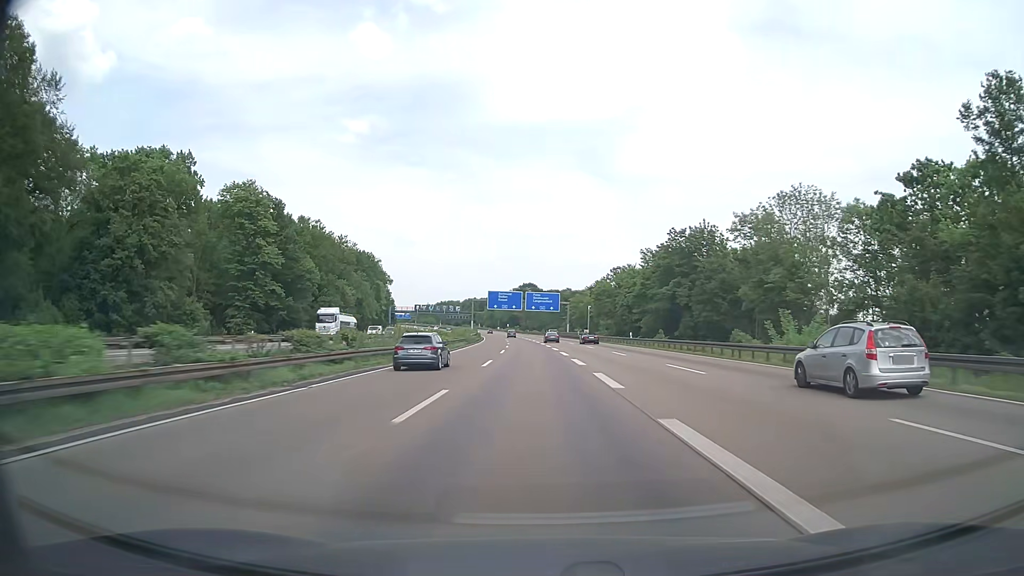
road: motorway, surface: asphalt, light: Day
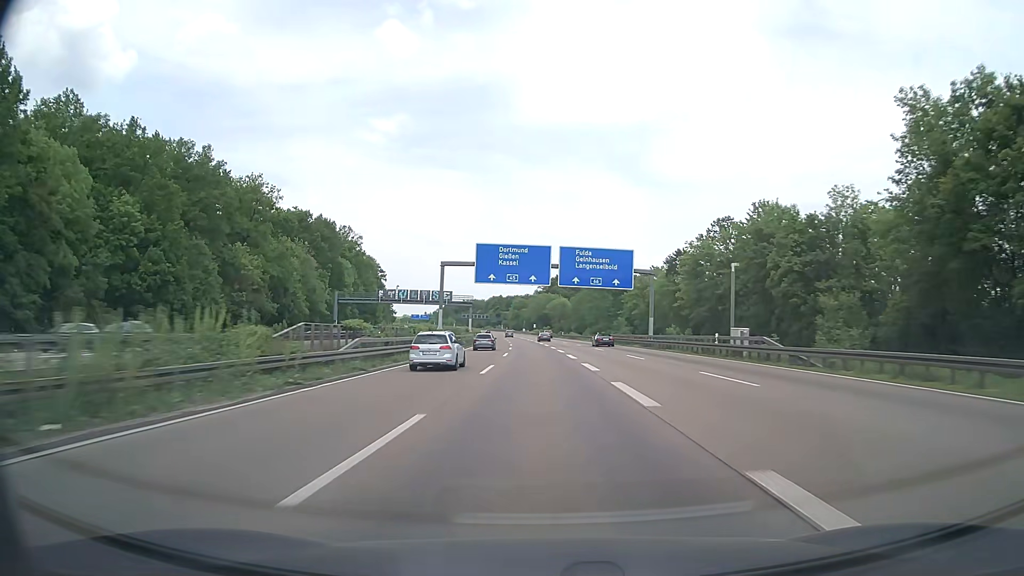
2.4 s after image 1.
(-1.9, +76.2) m; -3°
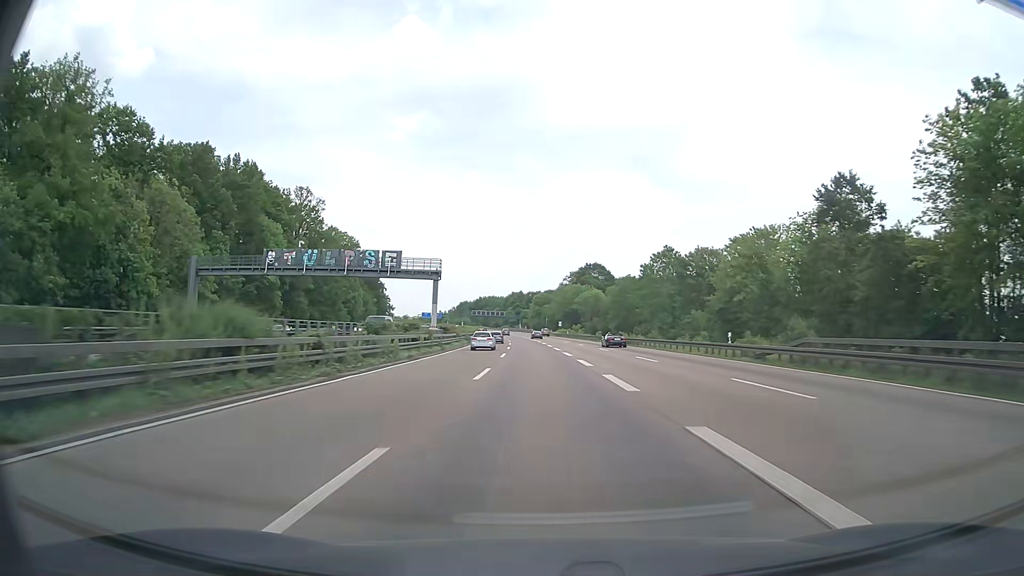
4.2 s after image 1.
(-0.9, +57.1) m; -2°
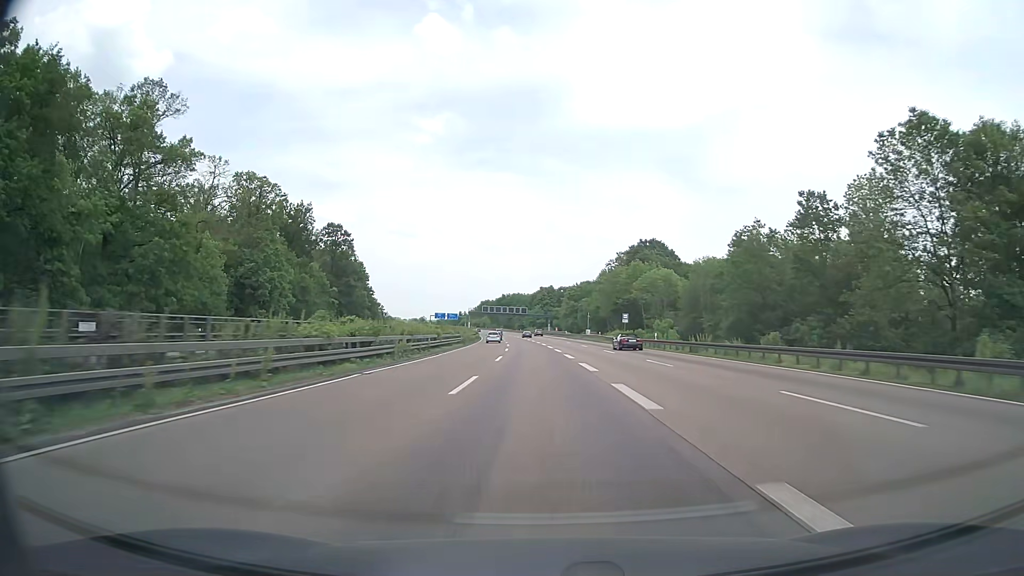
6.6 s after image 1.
(-1.7, +76.0) m; -3°
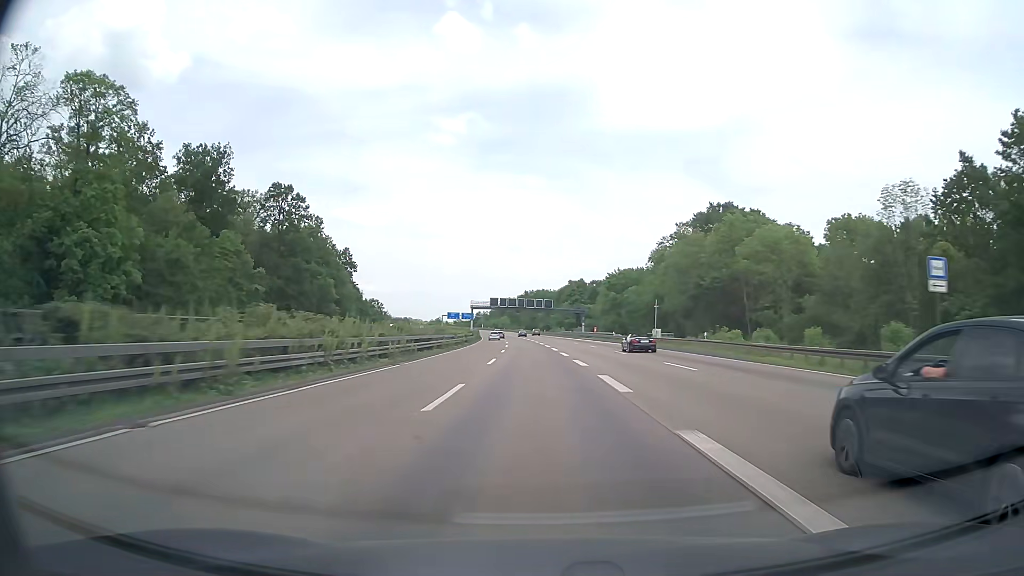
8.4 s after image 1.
(-1.1, +56.9) m; -2°
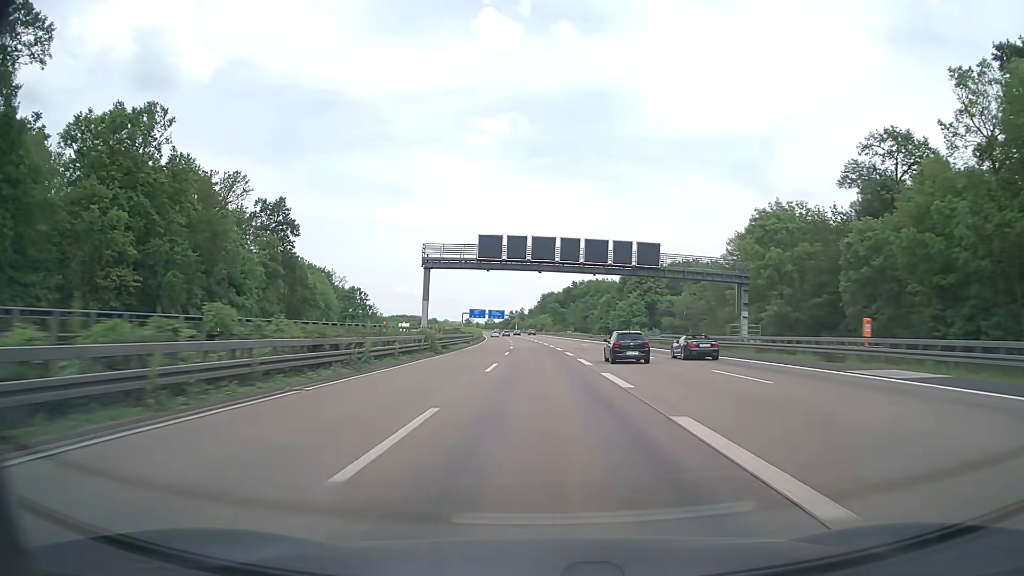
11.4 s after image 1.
(-3.3, +94.9) m; -4°
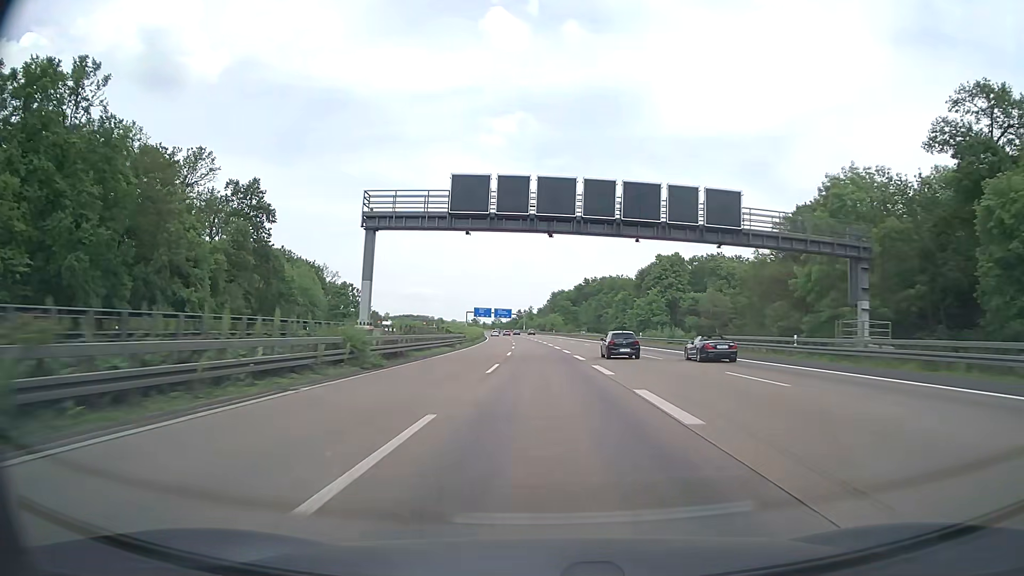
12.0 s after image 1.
(-0.2, +19.0) m; -1°
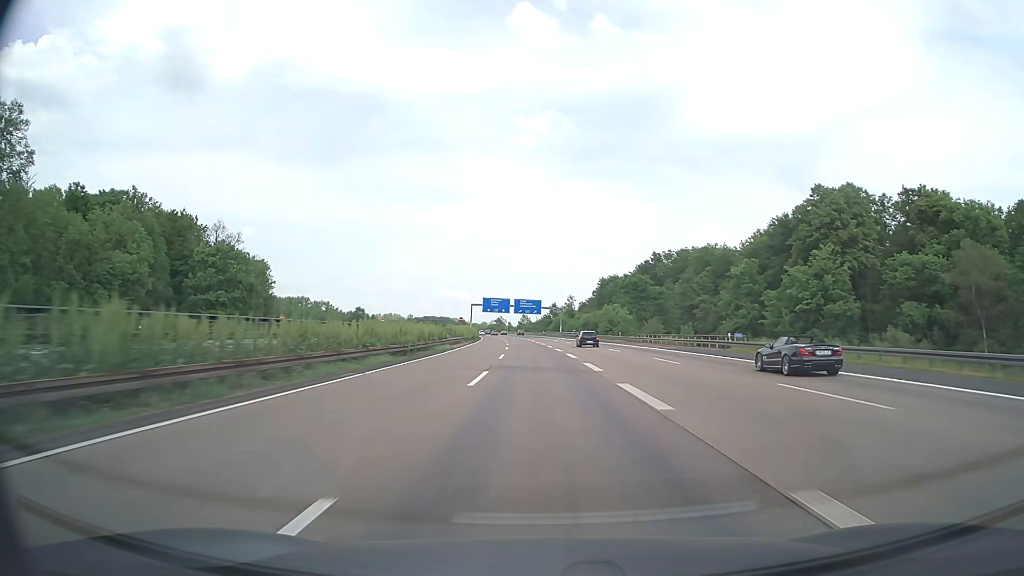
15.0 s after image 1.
(-2.6, +94.9) m; -3°
(0, +10) (0, +20) (0, +30) (-1, +40) (-1, +50) (-1, +60) (-2, +70) (-2, +80) (-3, +90) (-4, +100) m
